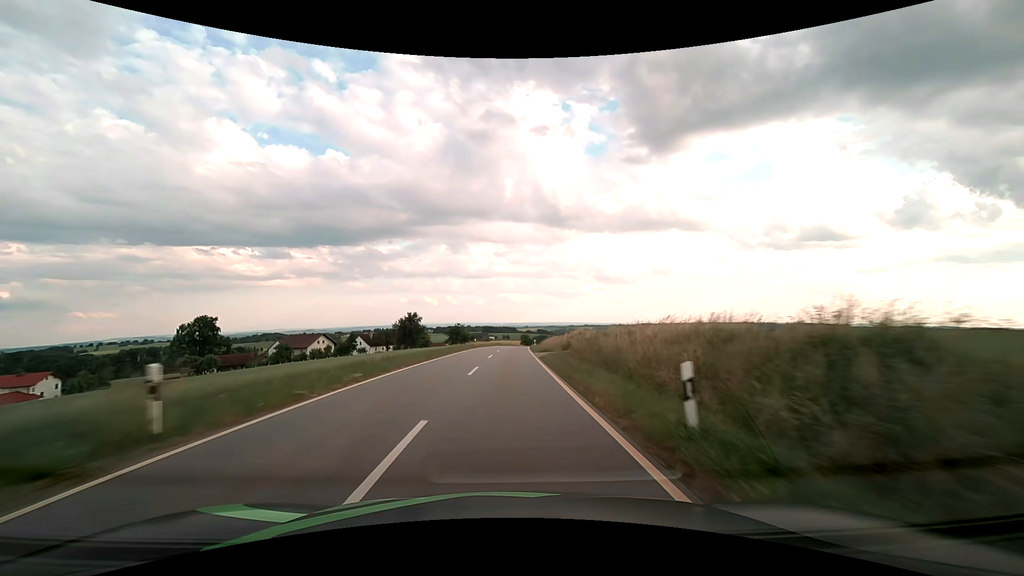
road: tertiary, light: Day
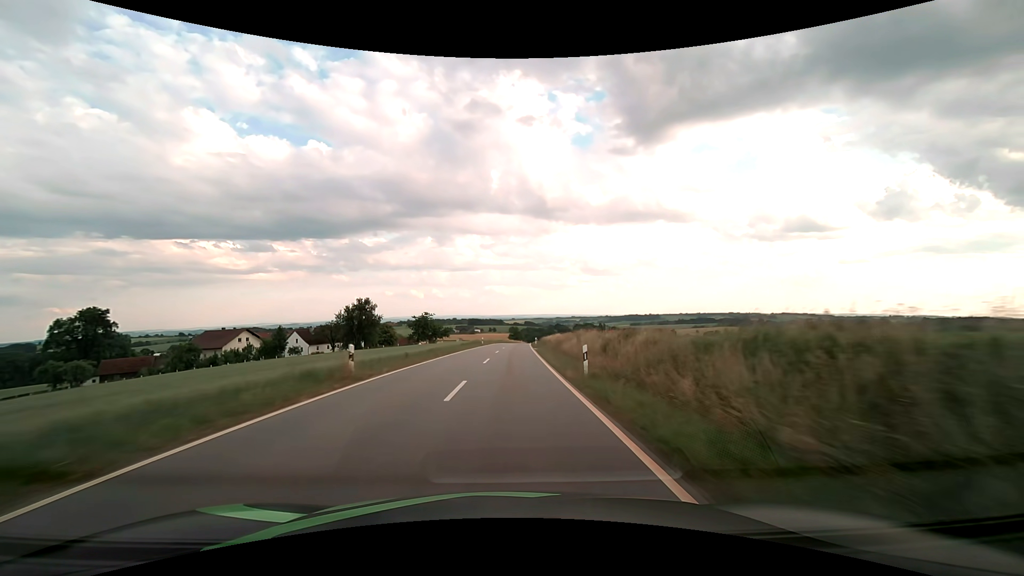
(+0.4, +42.7) m; +2°
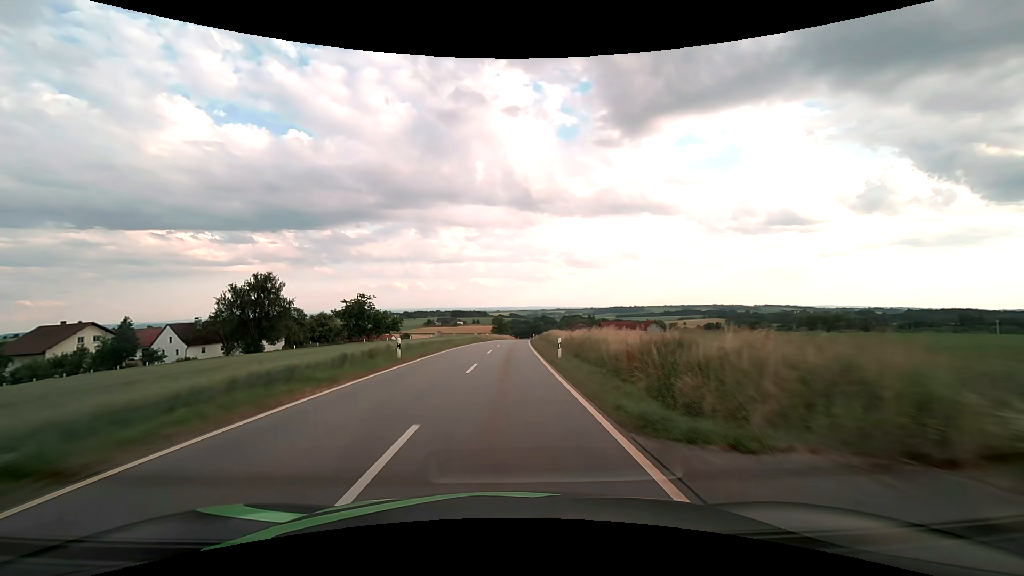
(+0.7, +42.9) m; +2°
(0, +10) (0, +20) (0, +30) (+1, +40) (+1, +50) (+1, +60) (+2, +70) (+2, +80) (+3, +90) (+3, +100) m
